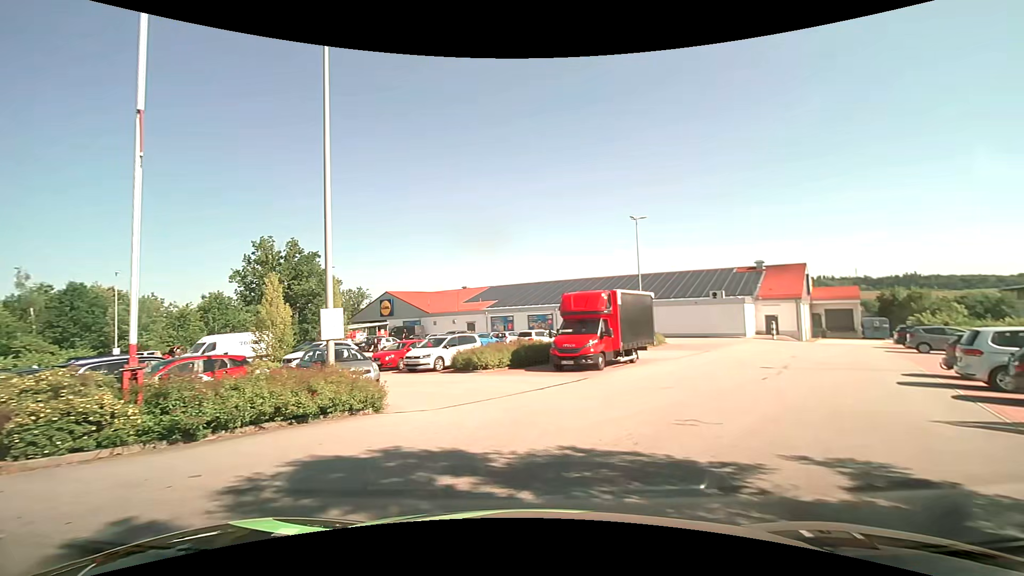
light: Day
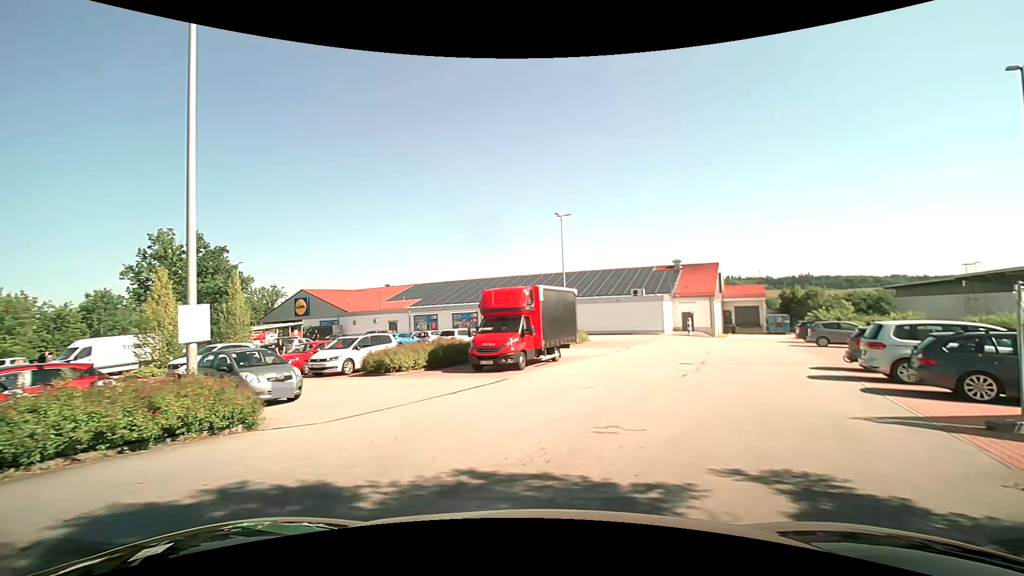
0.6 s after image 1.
(+0.1, +1.2) m; +9°
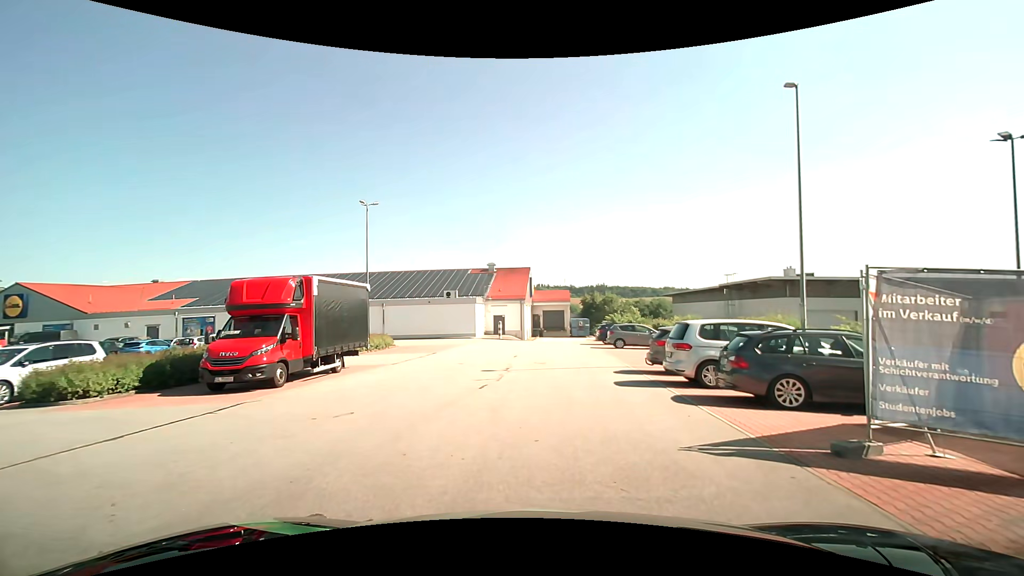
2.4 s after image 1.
(+0.7, +3.6) m; +18°
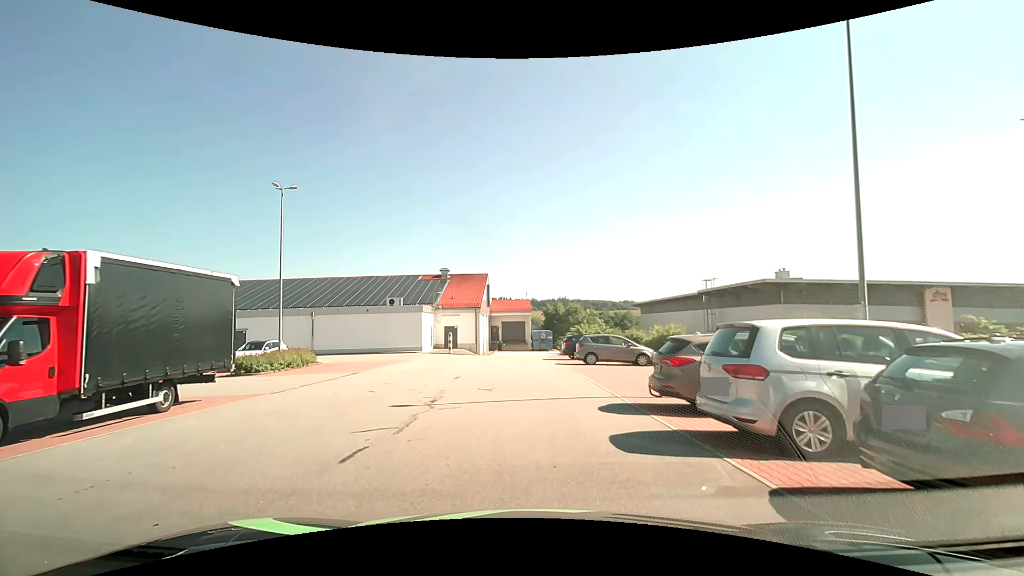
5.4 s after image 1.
(+0.6, +6.1) m; +7°
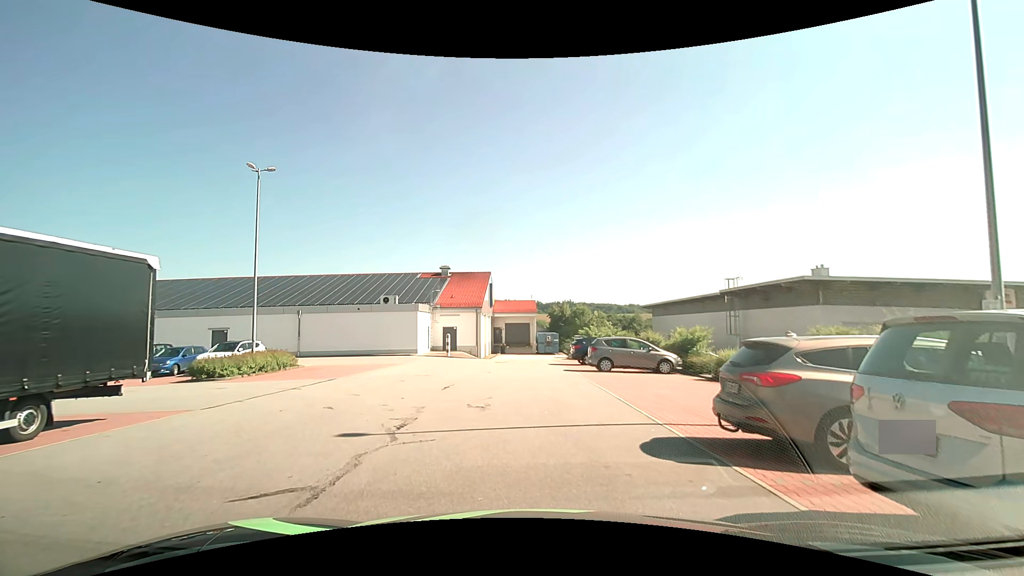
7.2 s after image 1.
(0.0, +3.3) m; -2°
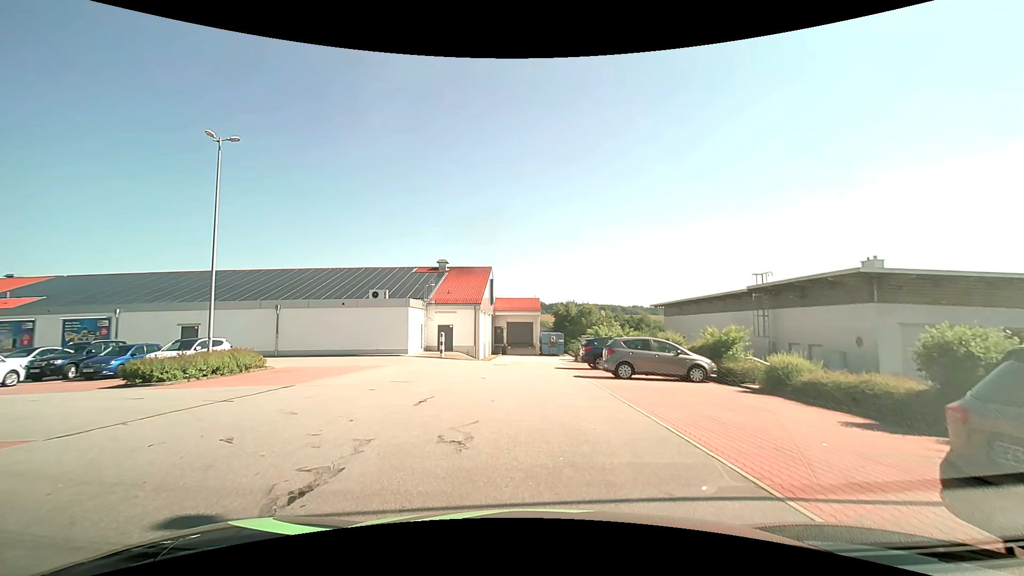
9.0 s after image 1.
(0.0, +3.8) m; +1°
